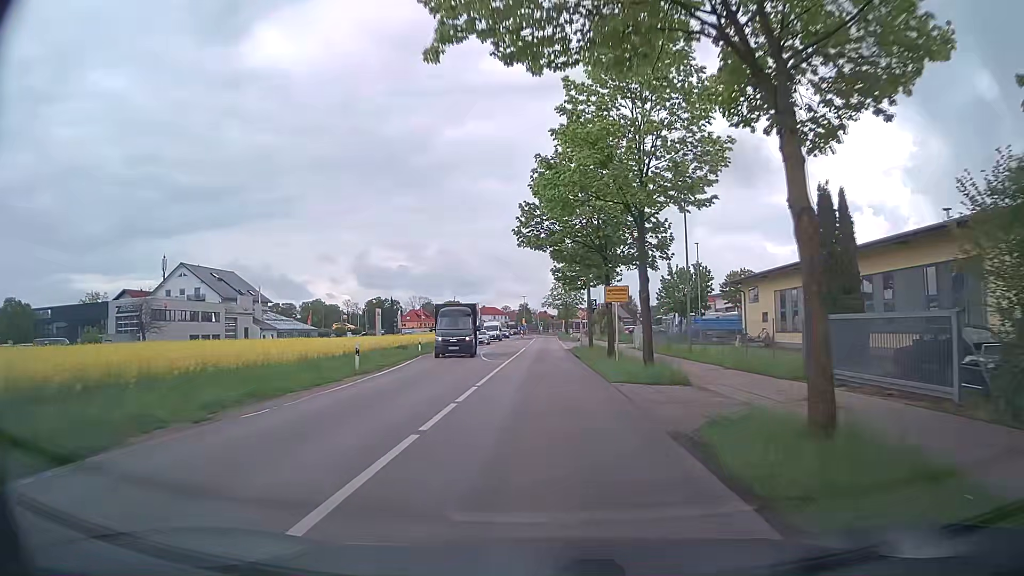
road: secondary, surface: asphalt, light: Day
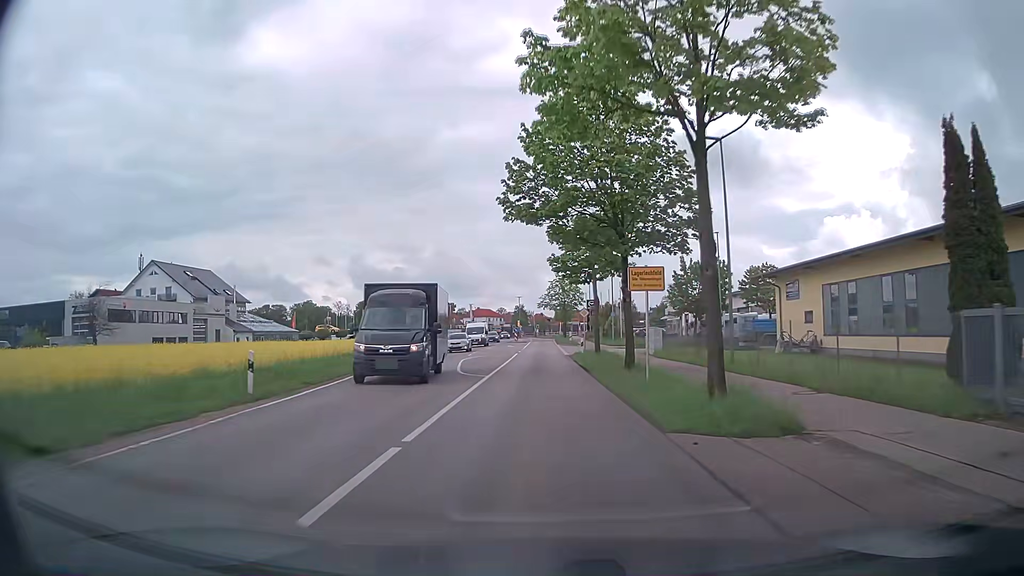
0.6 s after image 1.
(0.0, +8.2) m; 0°
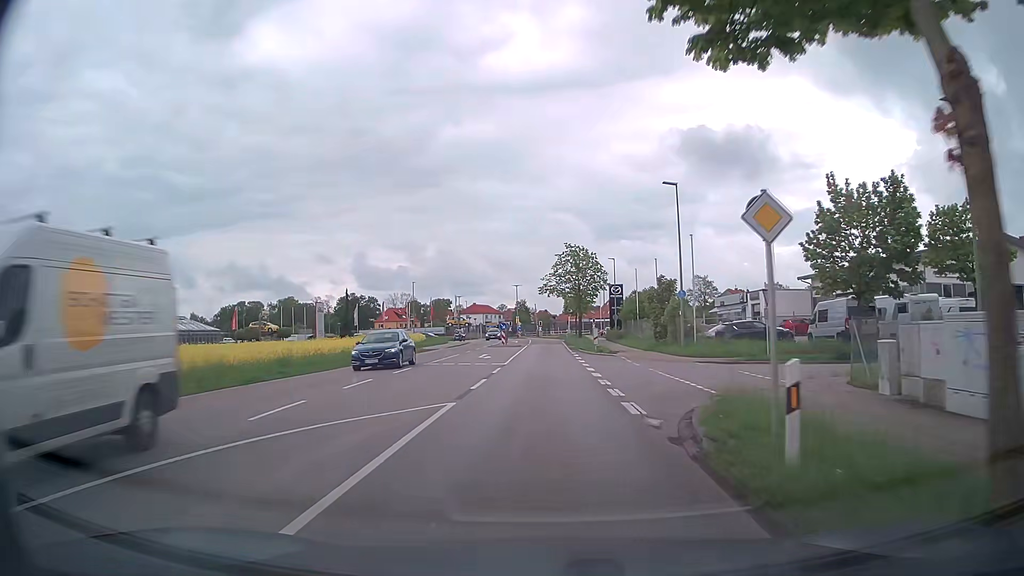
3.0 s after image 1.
(-0.1, +32.0) m; -1°
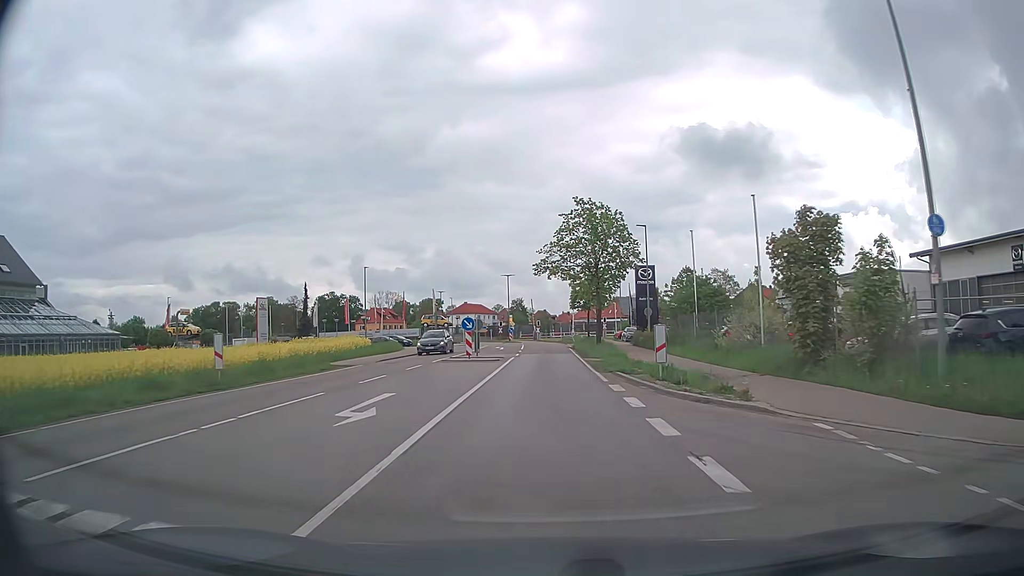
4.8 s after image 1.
(+0.1, +23.4) m; 0°
